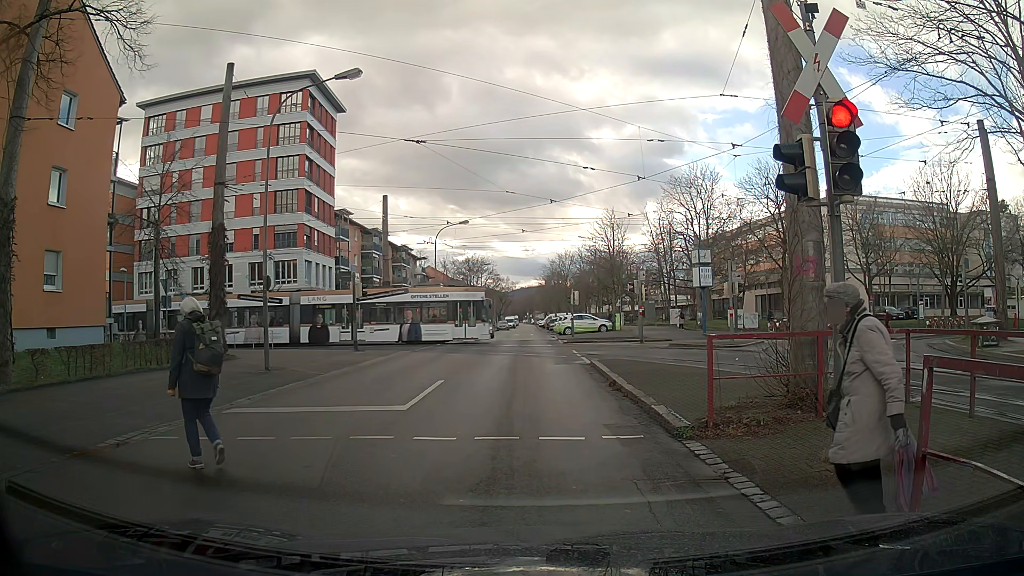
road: residential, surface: asphalt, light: Day
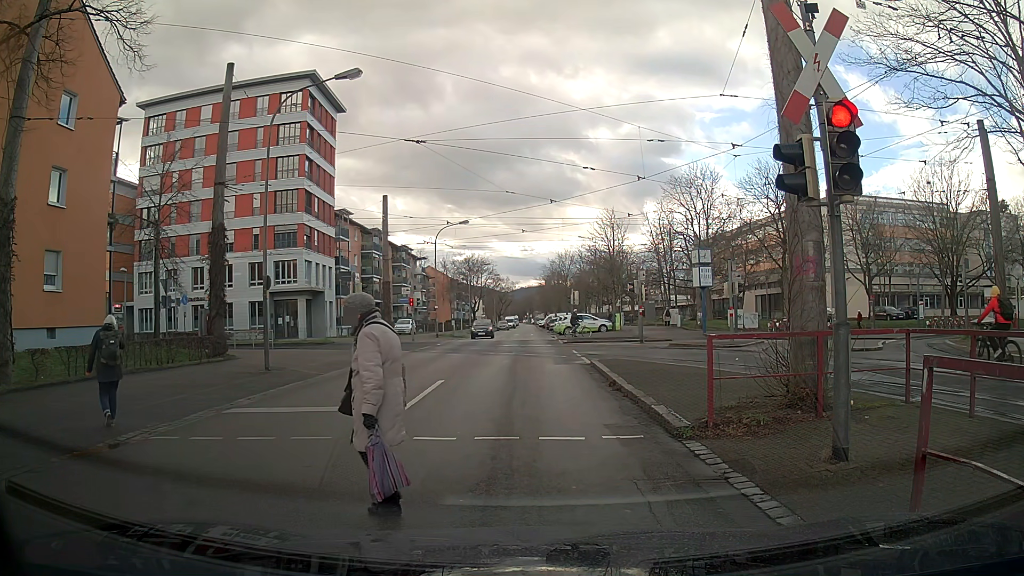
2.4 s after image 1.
(0.0, 0.0) m; 0°
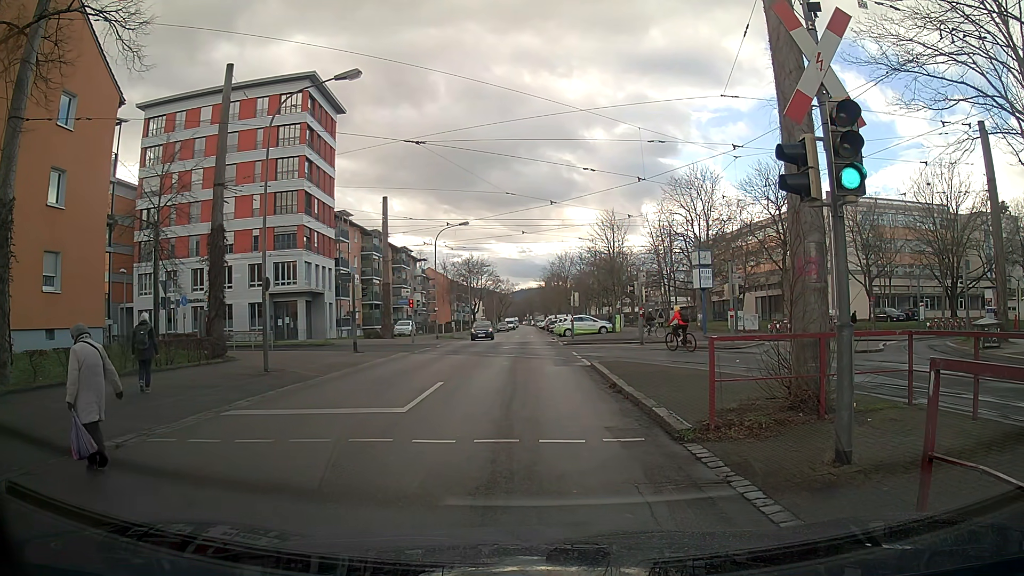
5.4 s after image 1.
(0.0, 0.0) m; 0°
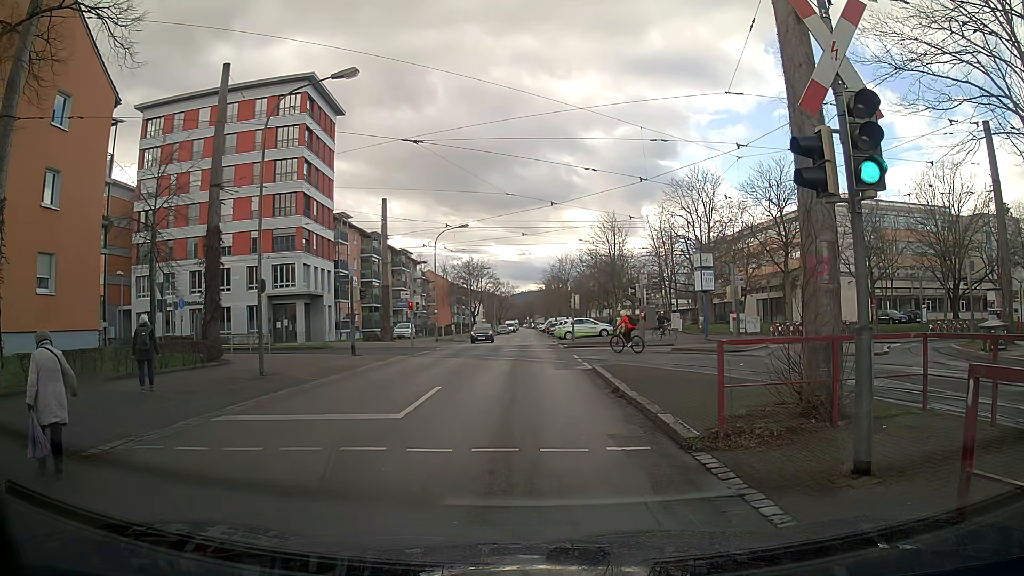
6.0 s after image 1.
(0.0, +0.4) m; 0°
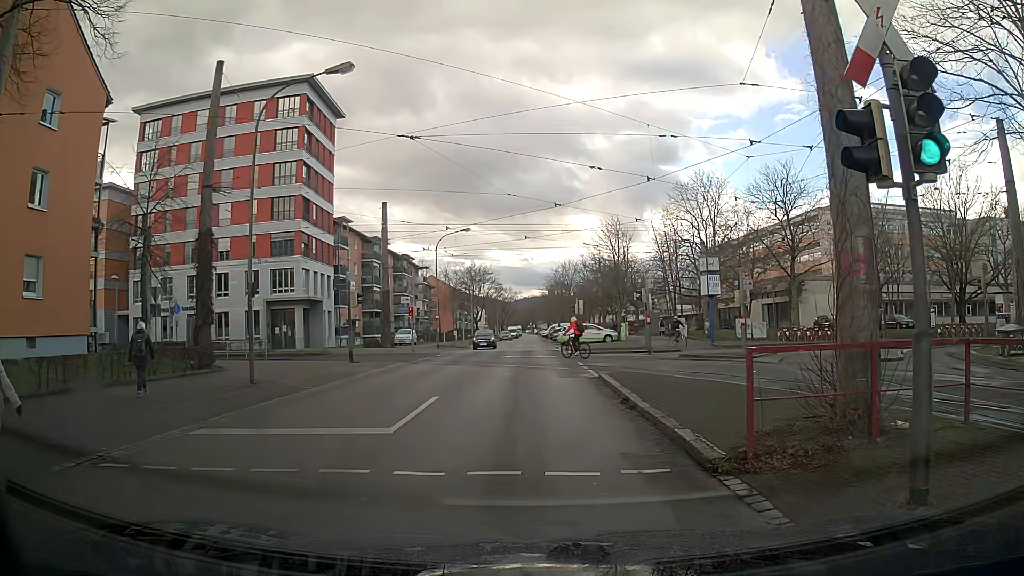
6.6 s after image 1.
(0.0, +1.0) m; 0°
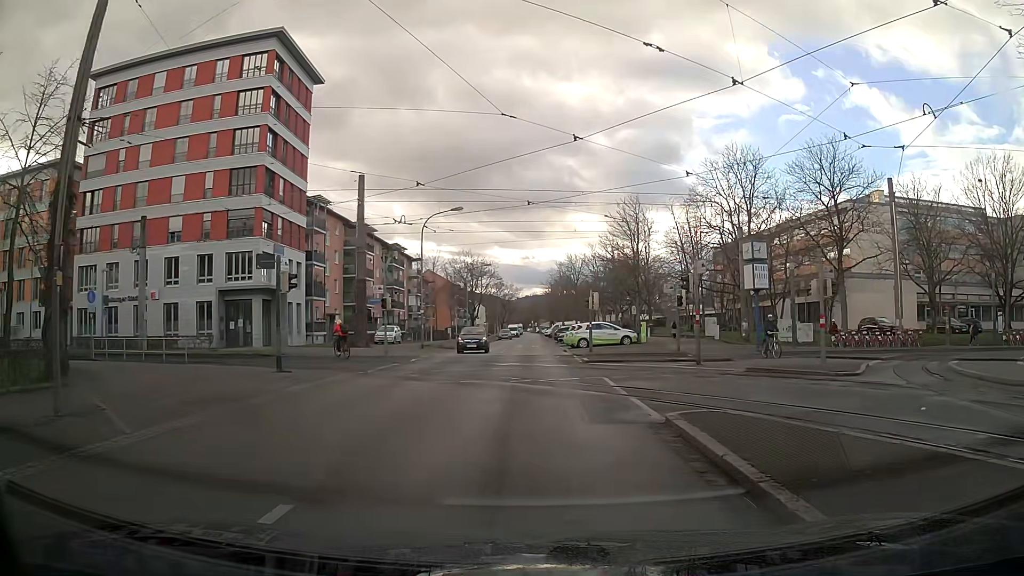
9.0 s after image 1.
(-0.1, +8.9) m; -1°
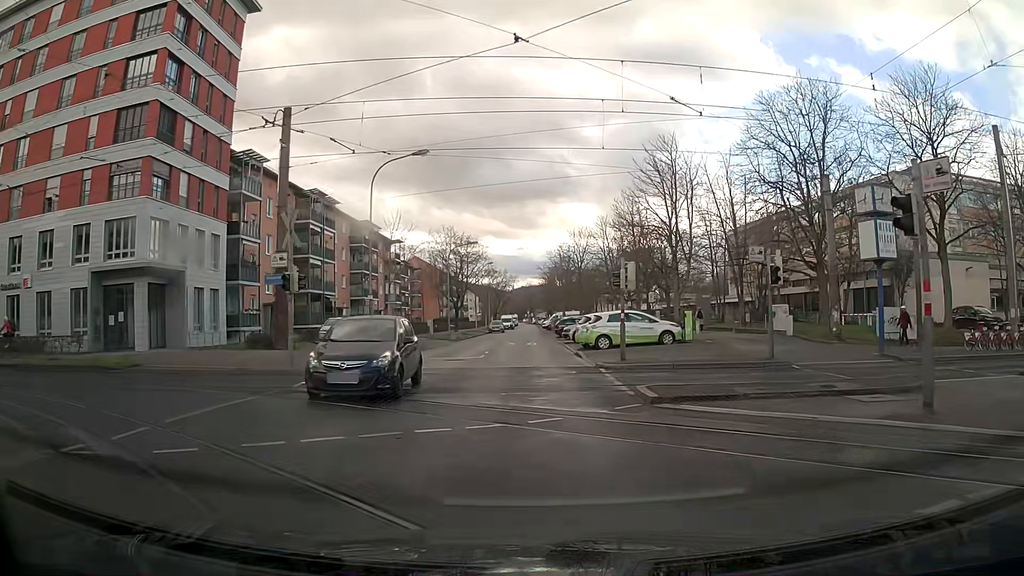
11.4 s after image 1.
(0.0, +13.6) m; 0°
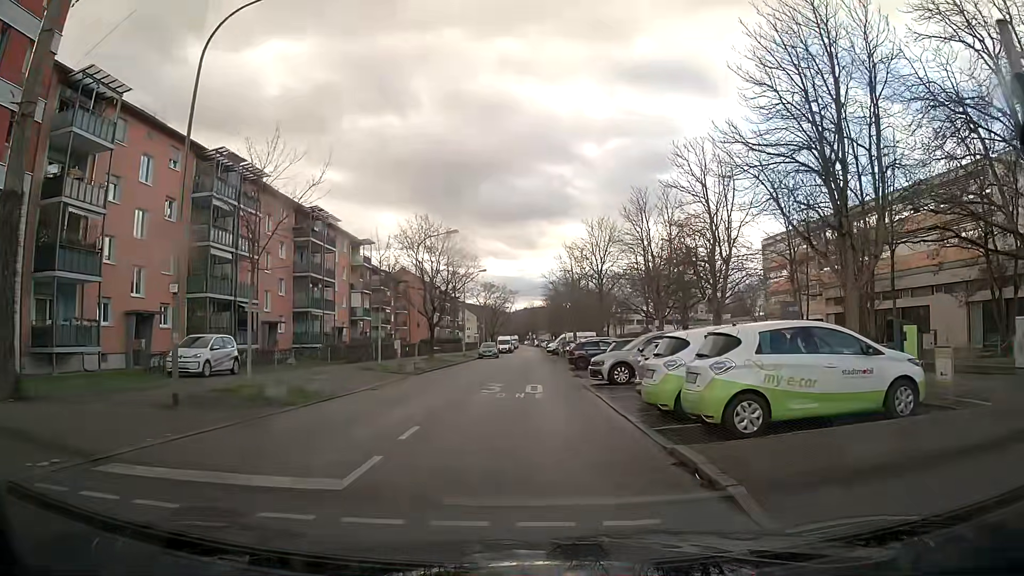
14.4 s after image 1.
(+0.2, +18.3) m; 0°
(0, +10) (0, +20) (0, +30) (0, +40) (0, +50) (0, +60) (0, +70) (0, +80) (0, +90) (0, +100) m
